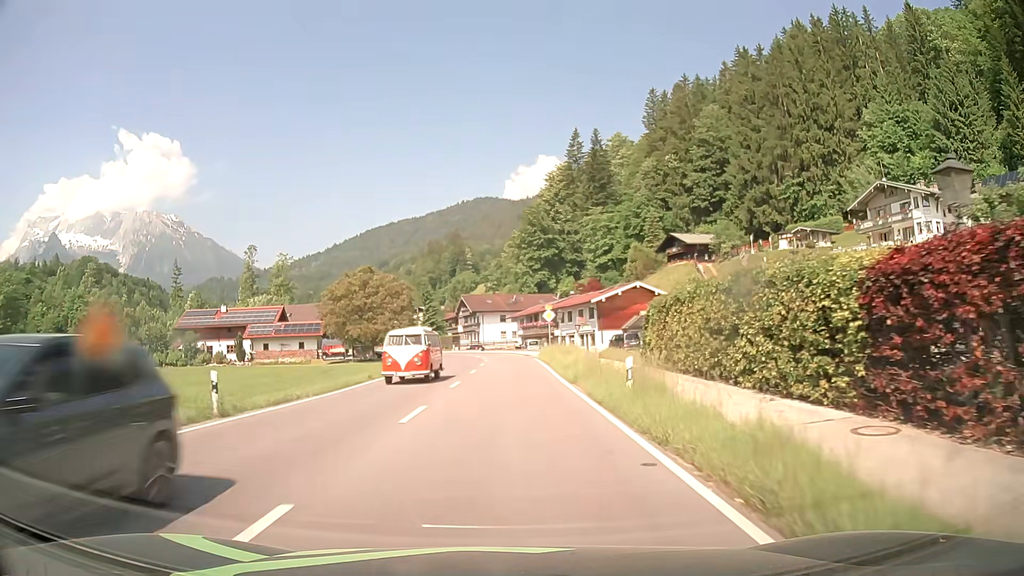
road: primary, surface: asphalt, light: Day
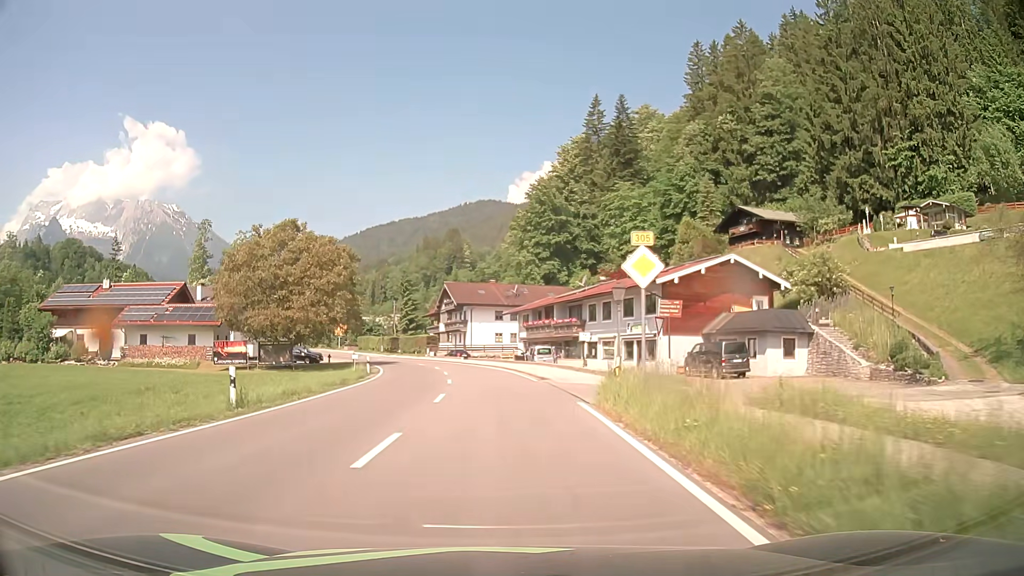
(+0.2, +31.2) m; 0°
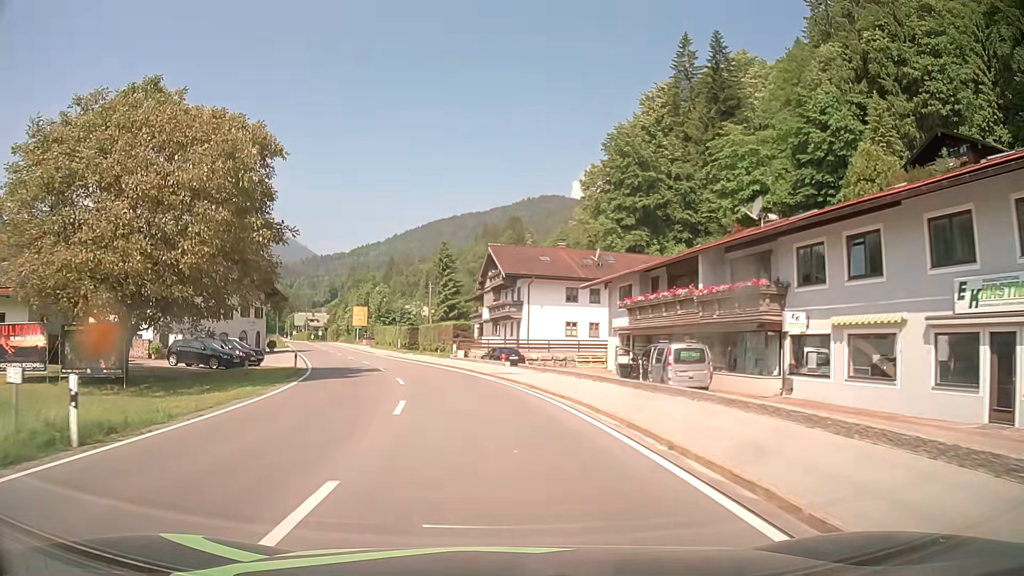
(-0.9, +31.0) m; -5°
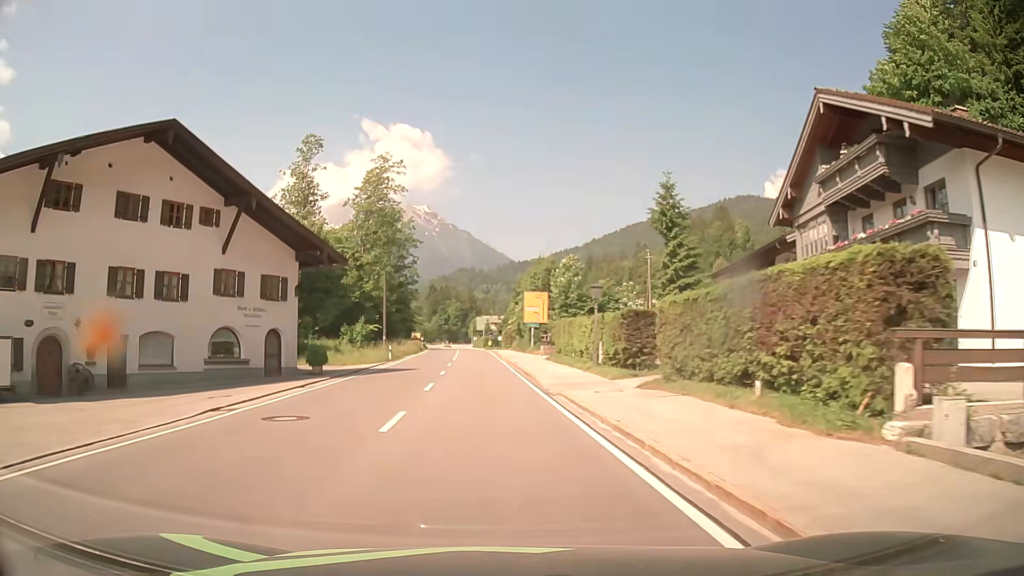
(-5.5, +38.2) m; -17°
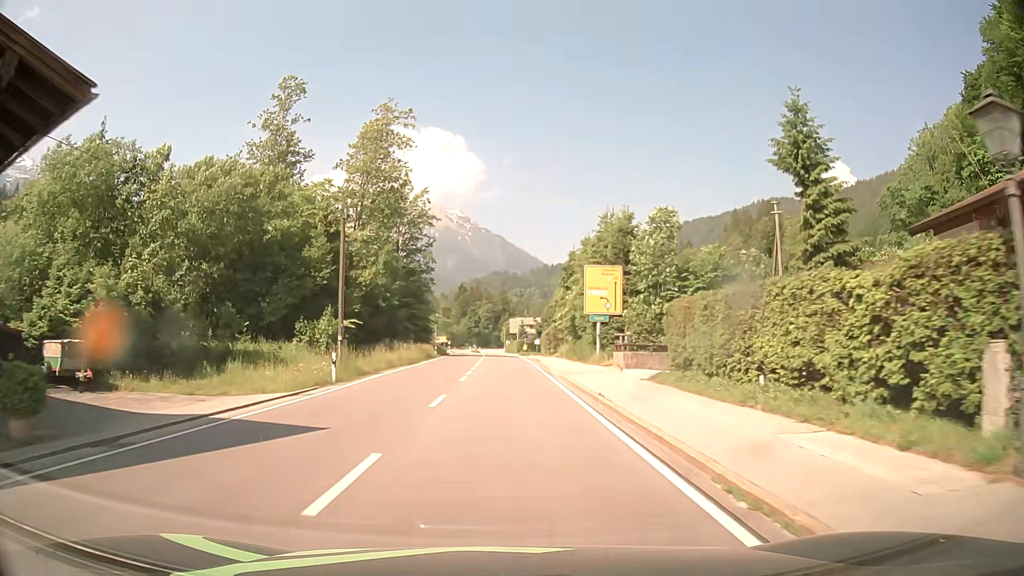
(-0.8, +23.3) m; -3°
